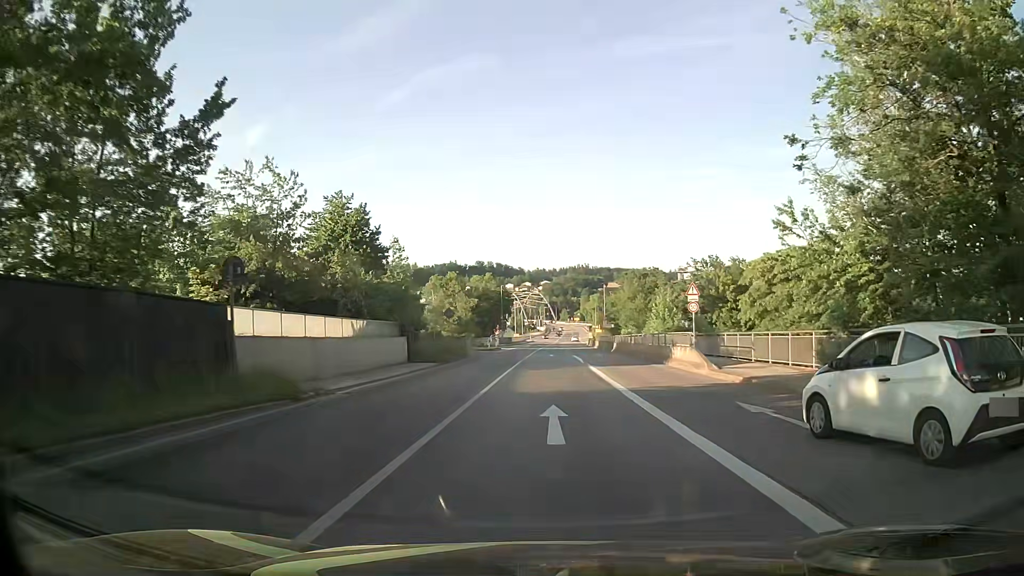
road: primary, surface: asphalt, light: Day
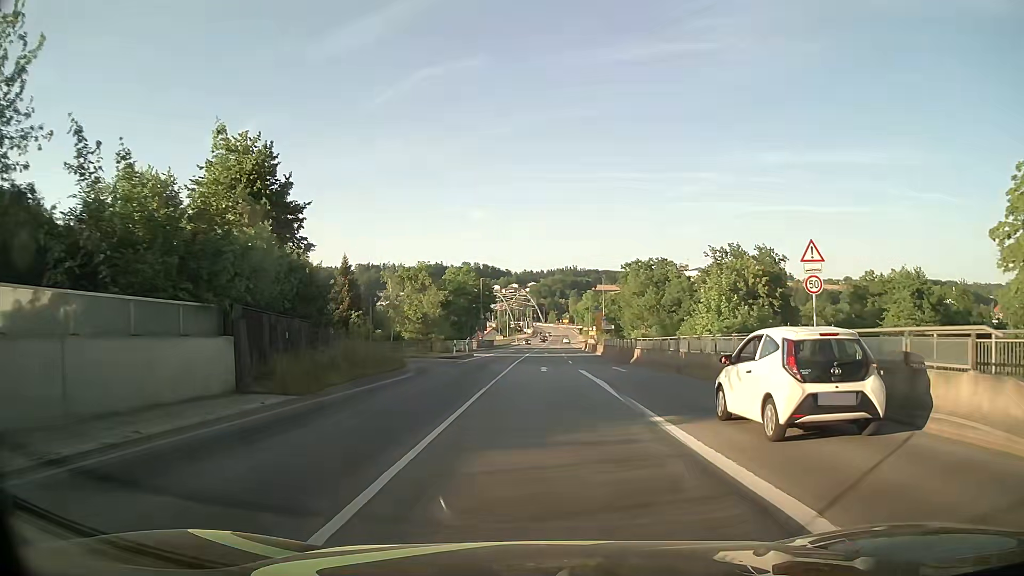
(+0.2, +18.9) m; +2°
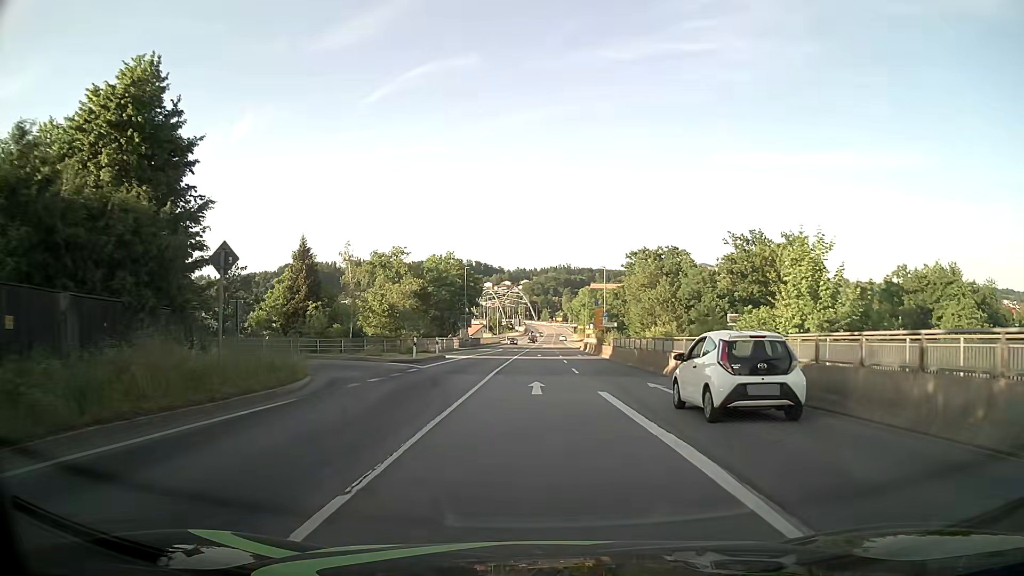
(0.0, +12.8) m; 0°
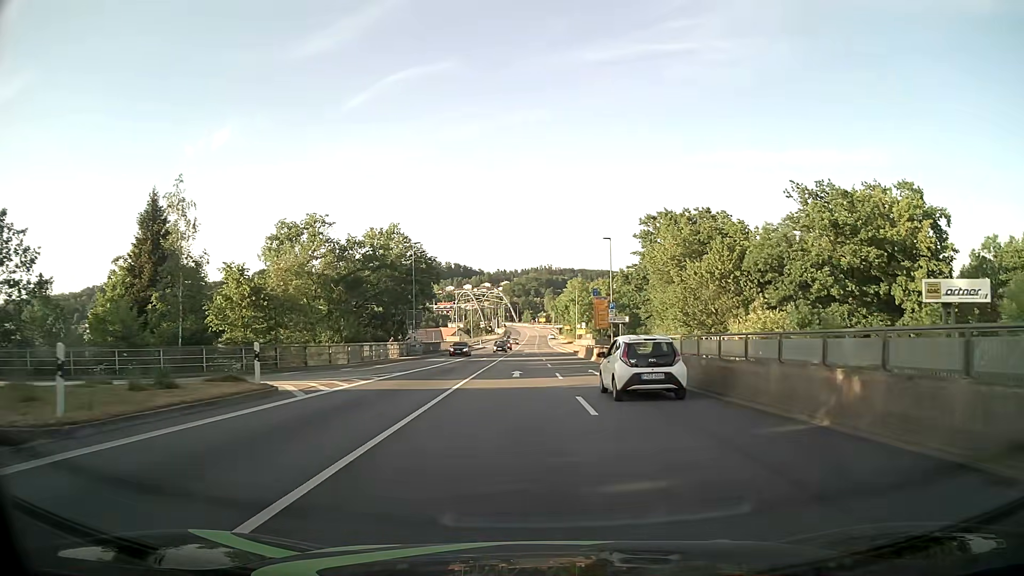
(+0.2, +26.4) m; +1°
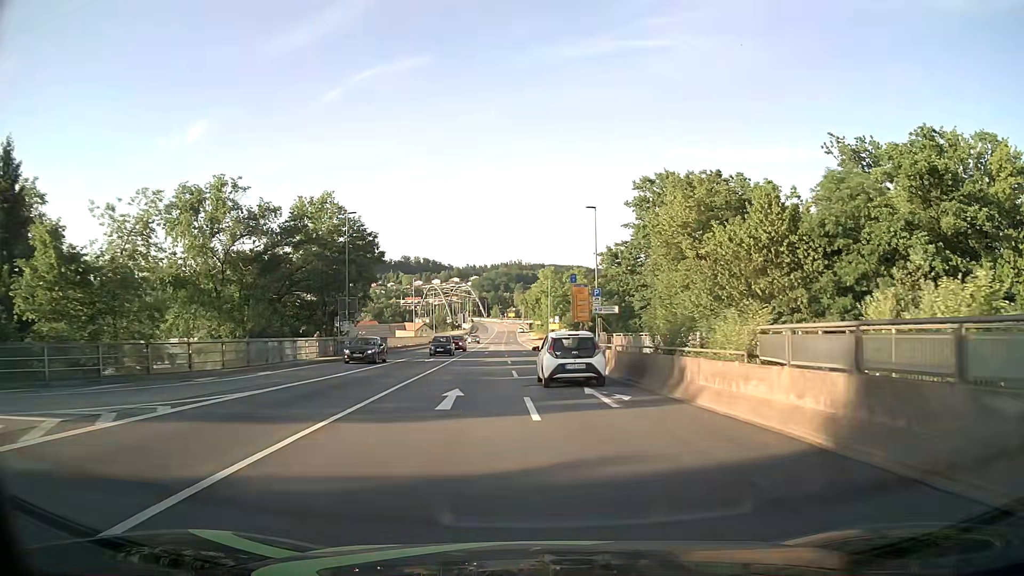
(+0.3, +13.4) m; +3°
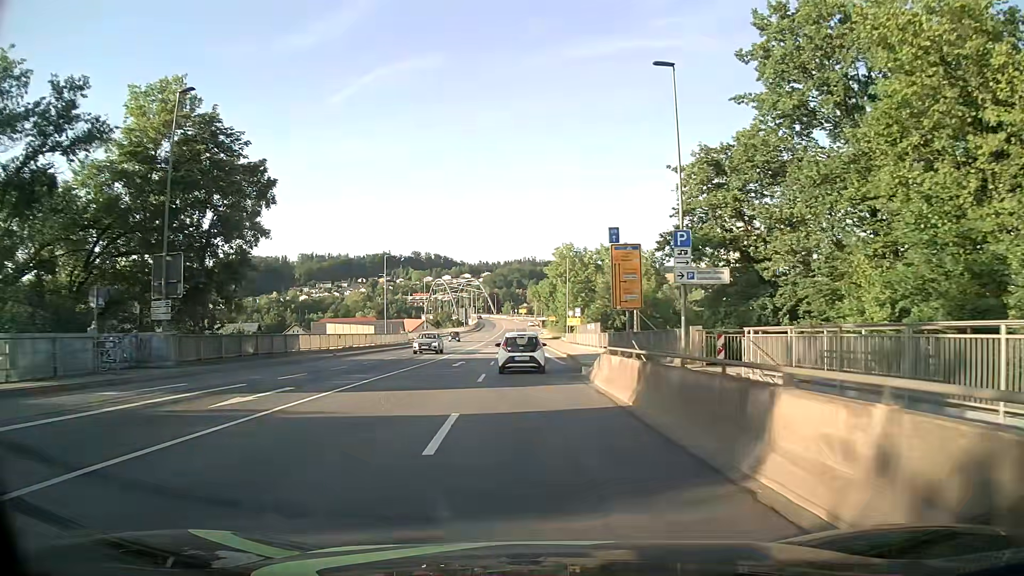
(0.0, +27.1) m; -1°
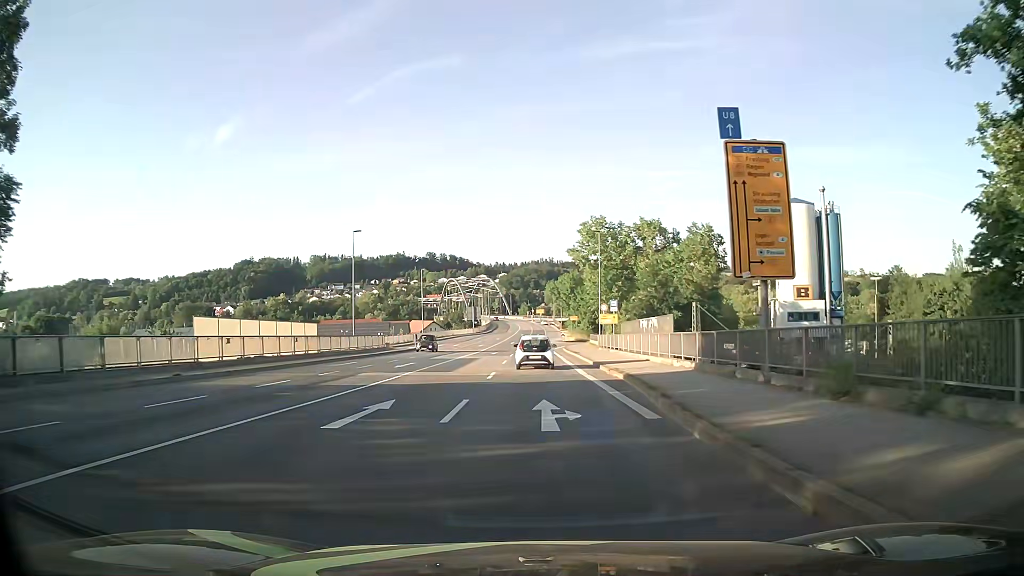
(-0.3, +20.6) m; -1°
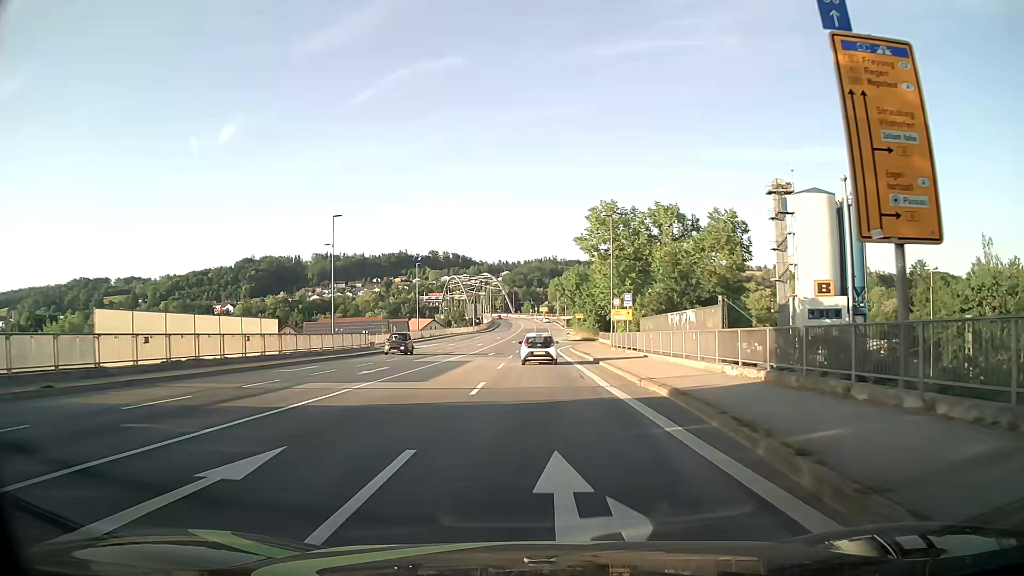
(0.0, +6.9) m; -1°
(0, +10) (0, +20) (0, +30) (0, +40) (0, +50) (0, +60) (+1, +70) (+1, +80) (+1, +90) (+2, +100) m
